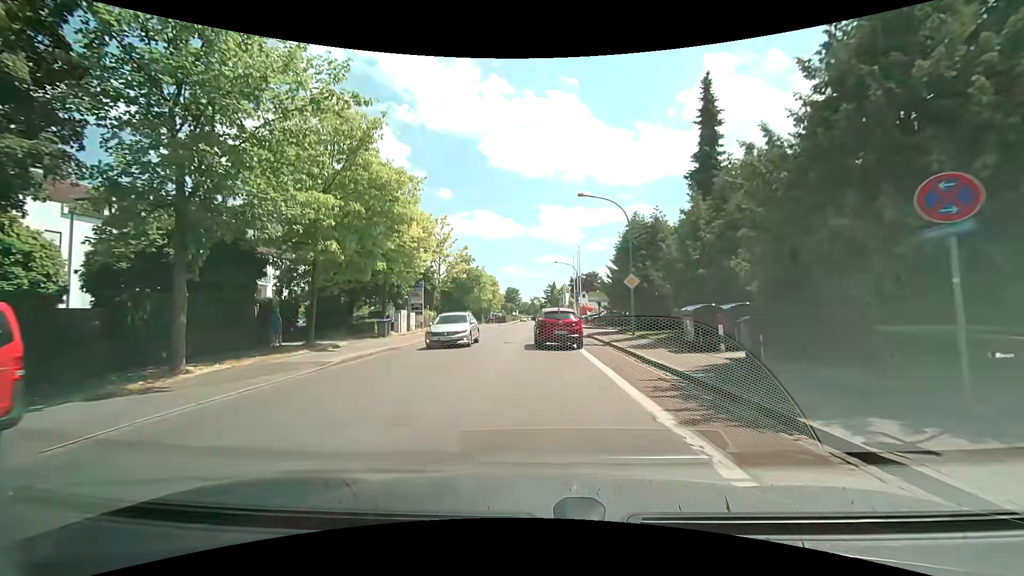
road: tertiary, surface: asphalt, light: Day
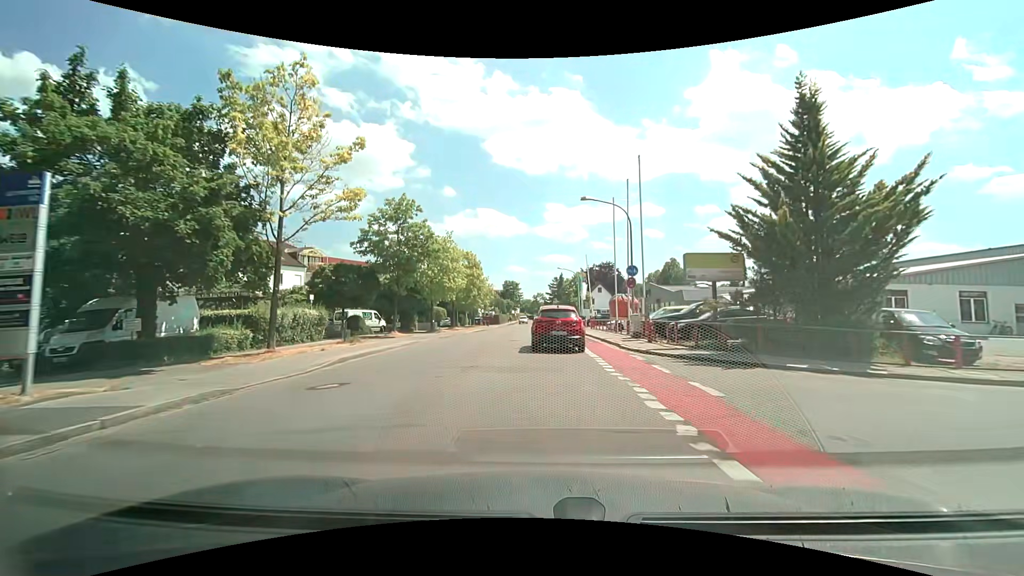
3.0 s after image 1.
(-0.2, +32.1) m; 0°
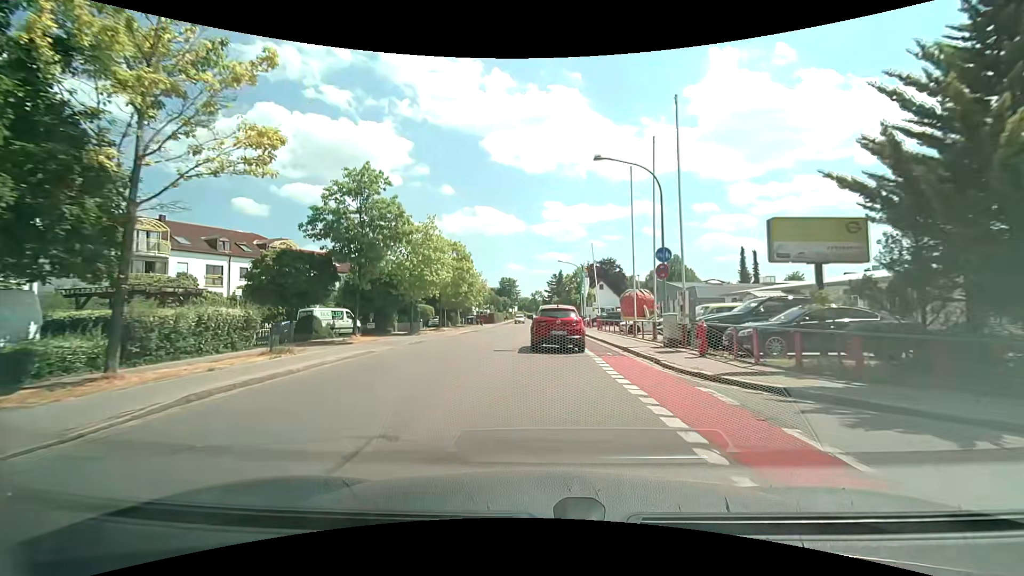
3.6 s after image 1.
(0.0, +6.8) m; 0°
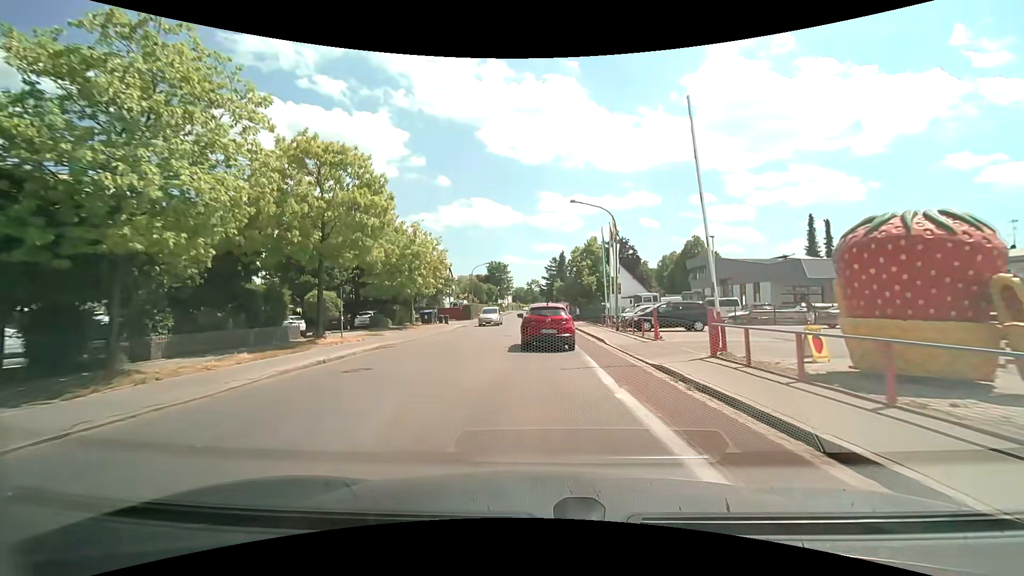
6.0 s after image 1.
(+0.3, +27.4) m; +1°
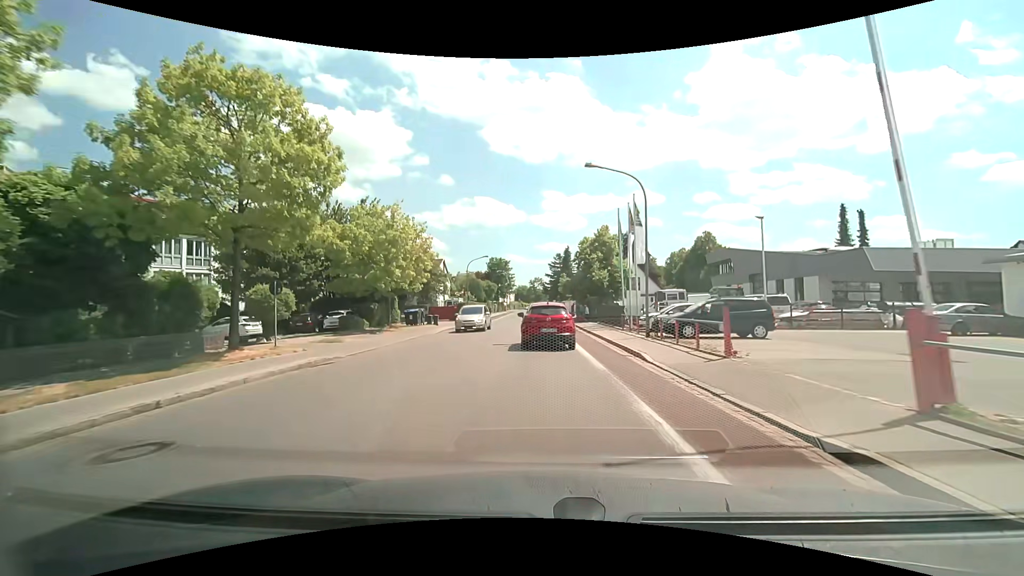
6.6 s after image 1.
(0.0, +7.0) m; 0°
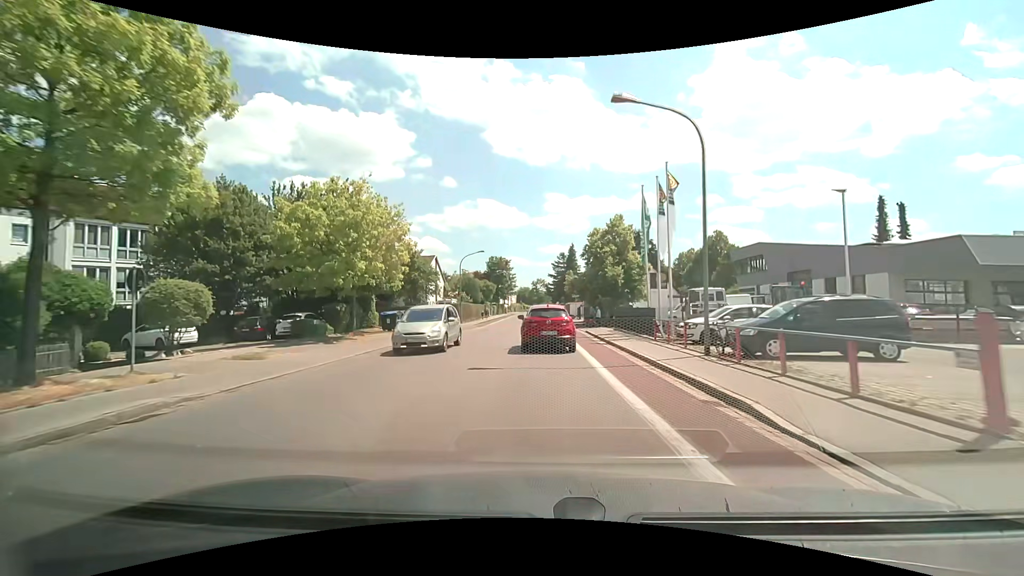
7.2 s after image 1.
(0.0, +7.0) m; 0°
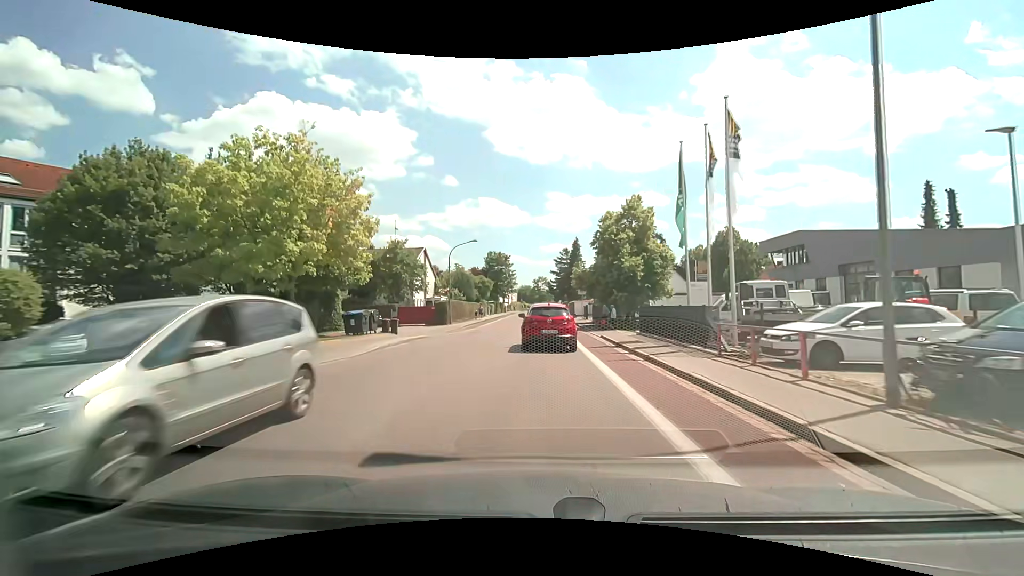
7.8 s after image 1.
(0.0, +7.0) m; 0°
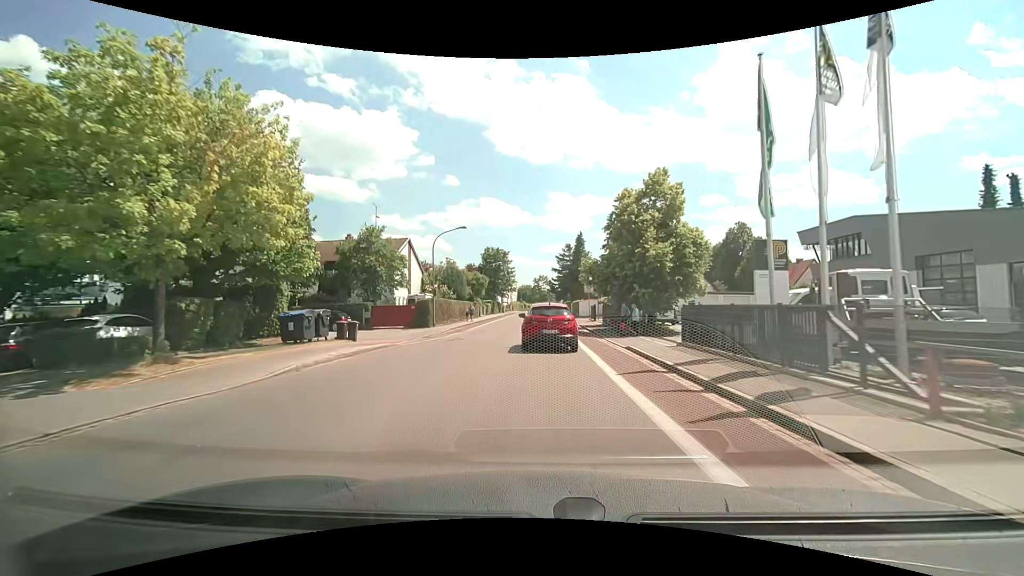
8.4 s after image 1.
(0.0, +7.1) m; 0°
(0, +10) (0, +20) (0, +30) (0, +40) (0, +50) (+1, +60) (+1, +70) (+1, +80) (+1, +90) (+1, +100) m
